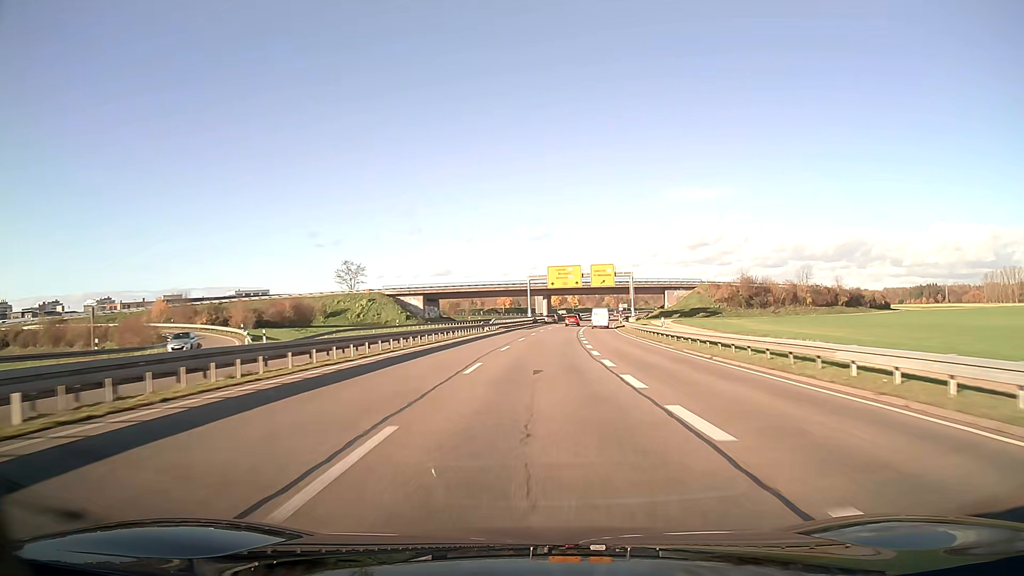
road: trunk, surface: asphalt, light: Day
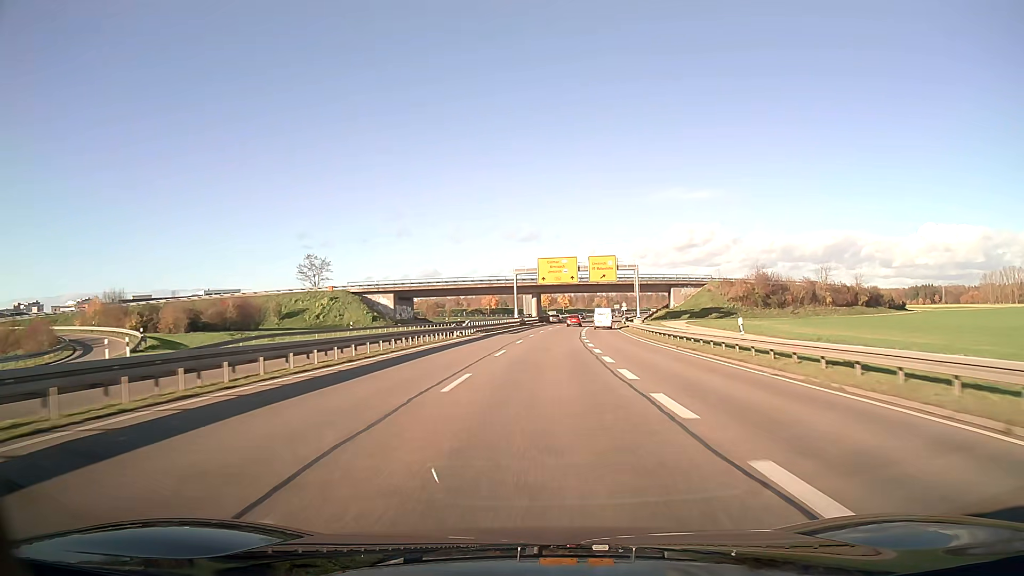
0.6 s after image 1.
(+0.2, +16.0) m; +1°
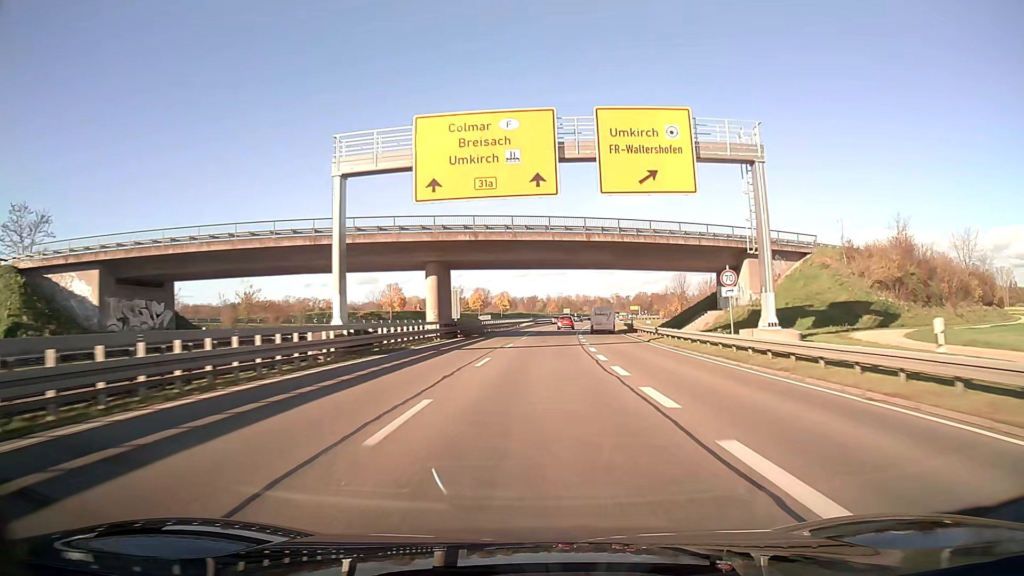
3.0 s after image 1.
(+2.9, +64.0) m; +5°
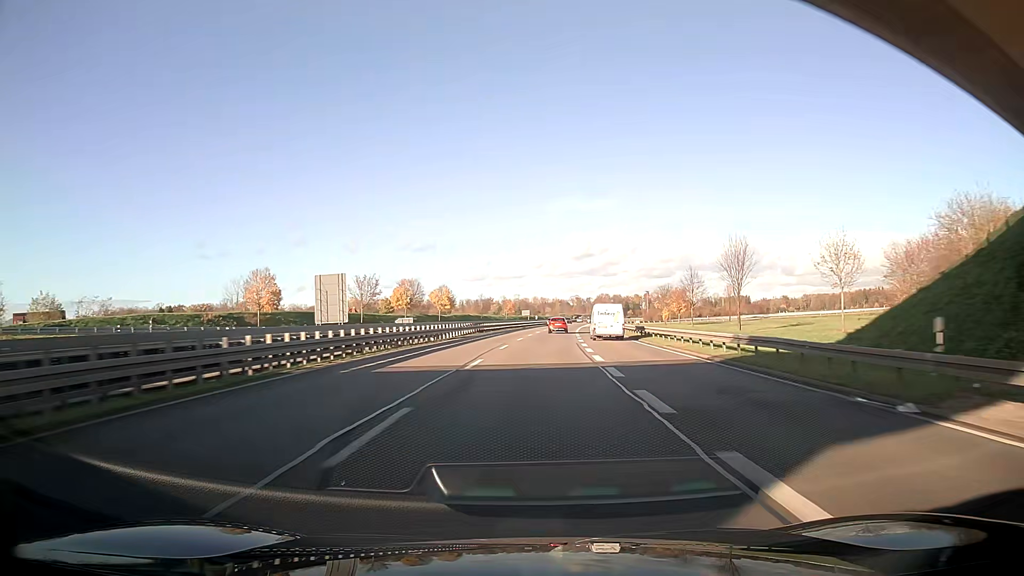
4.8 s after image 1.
(+1.4, +48.0) m; +3°
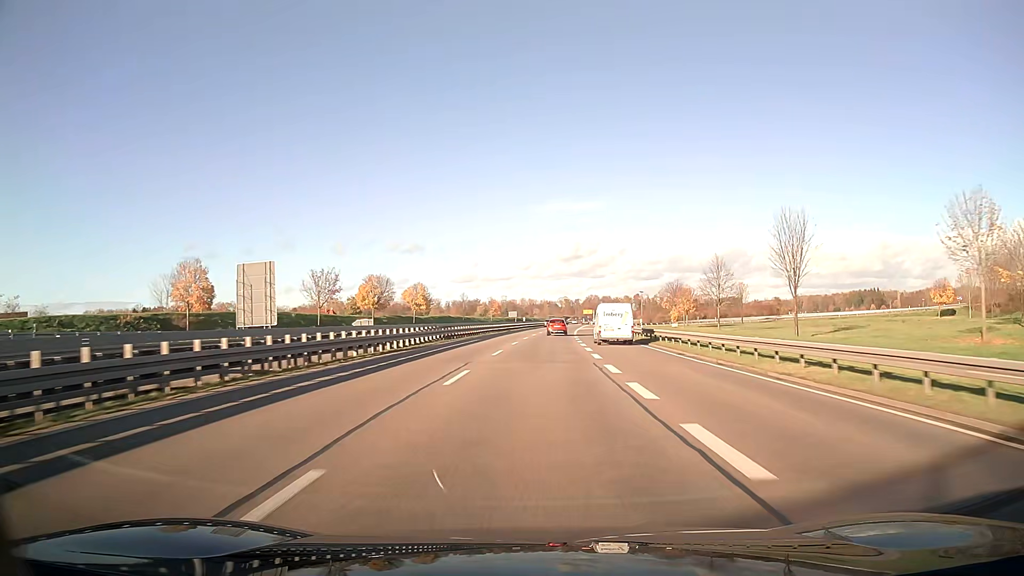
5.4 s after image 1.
(+0.2, +16.0) m; +1°
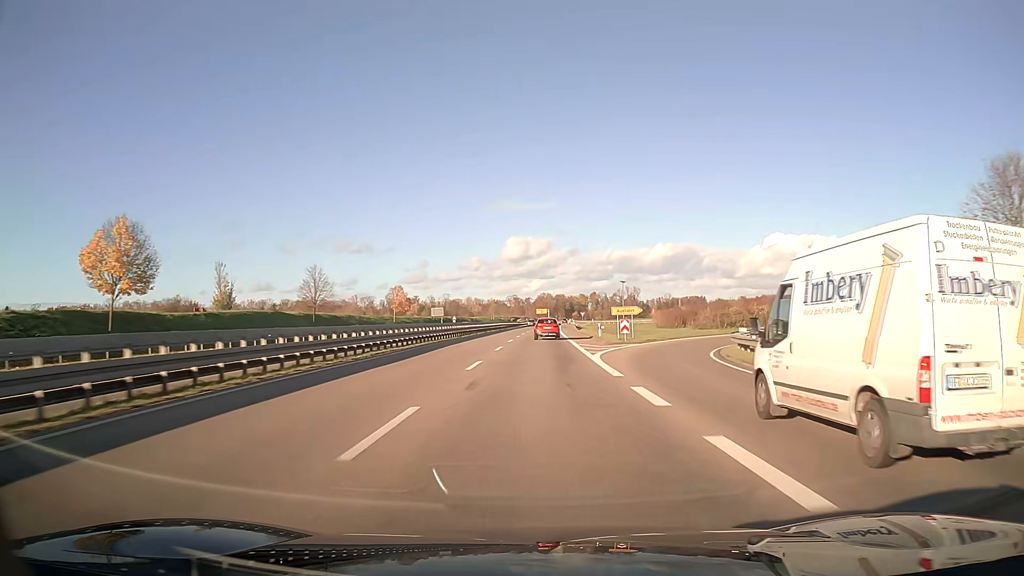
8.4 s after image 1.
(+3.2, +78.4) m; +4°
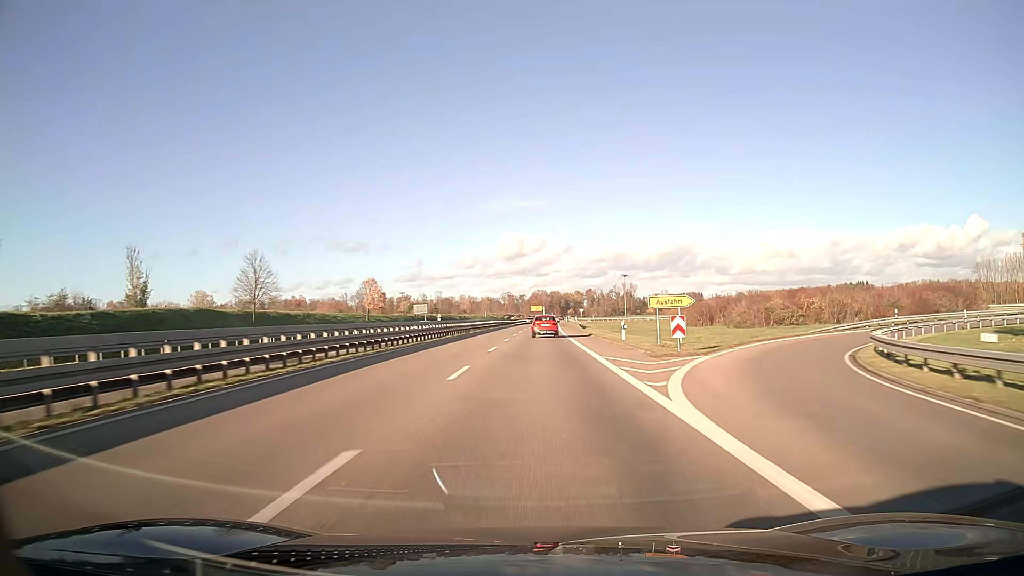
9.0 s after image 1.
(+0.1, +15.4) m; +1°
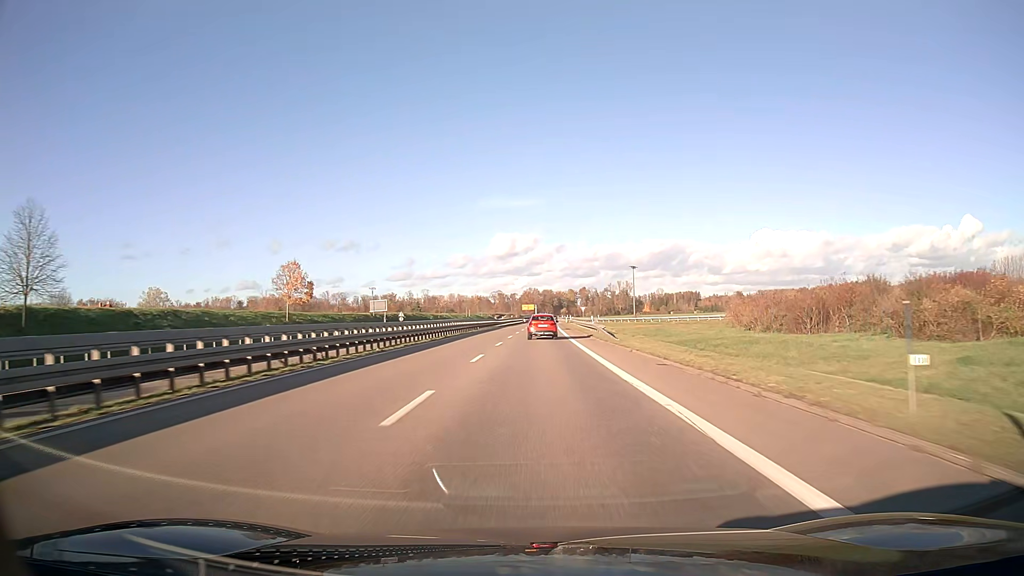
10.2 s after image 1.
(+0.2, +30.1) m; +1°
